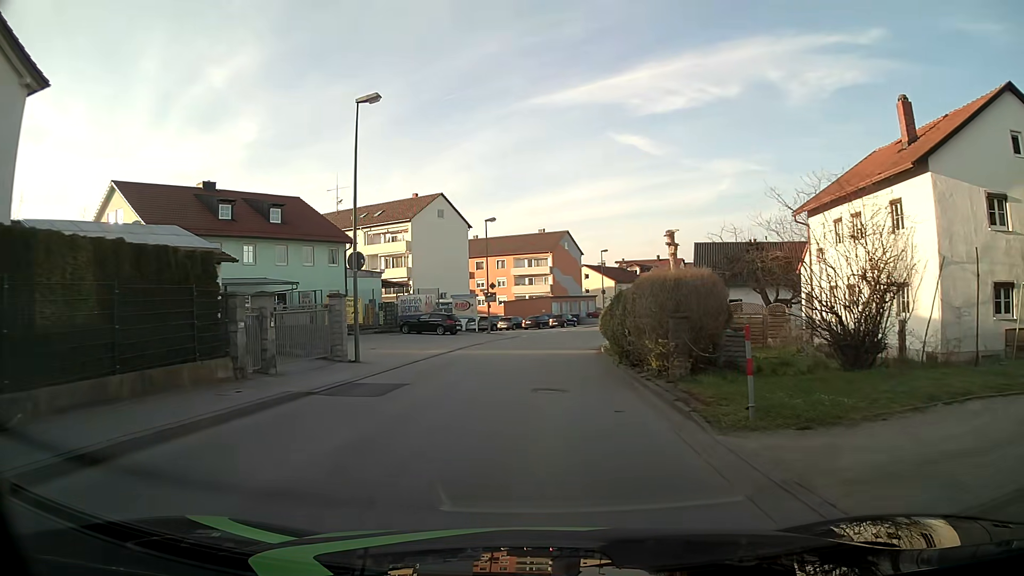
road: unclassified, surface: asphalt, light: Day
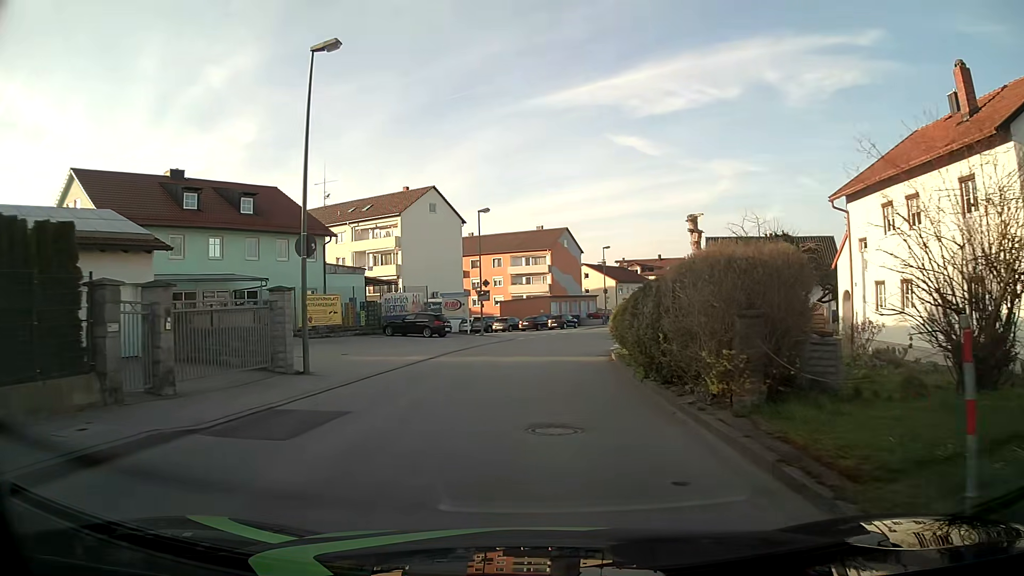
(+0.1, +4.5) m; +1°
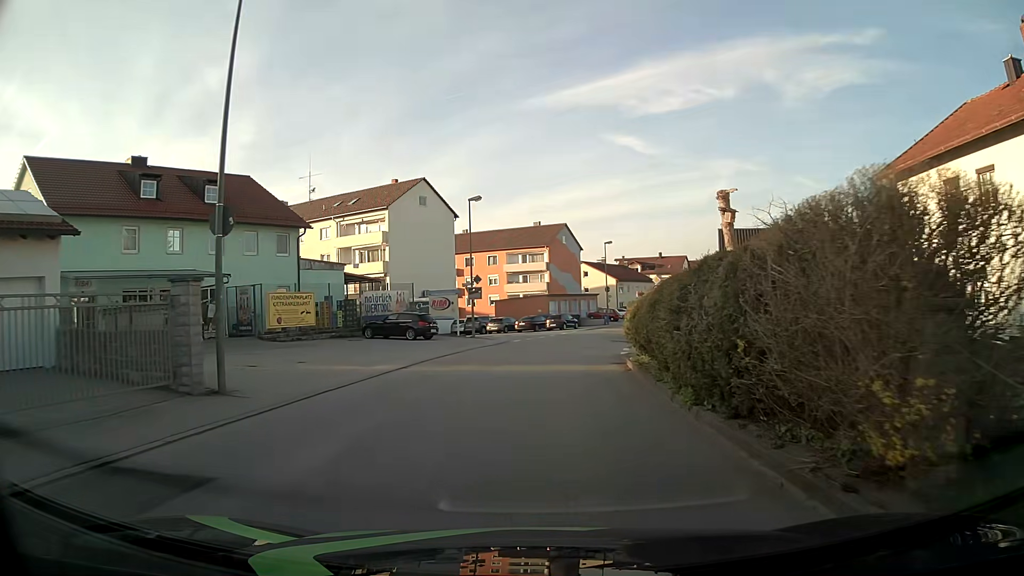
(0.0, +4.4) m; 0°
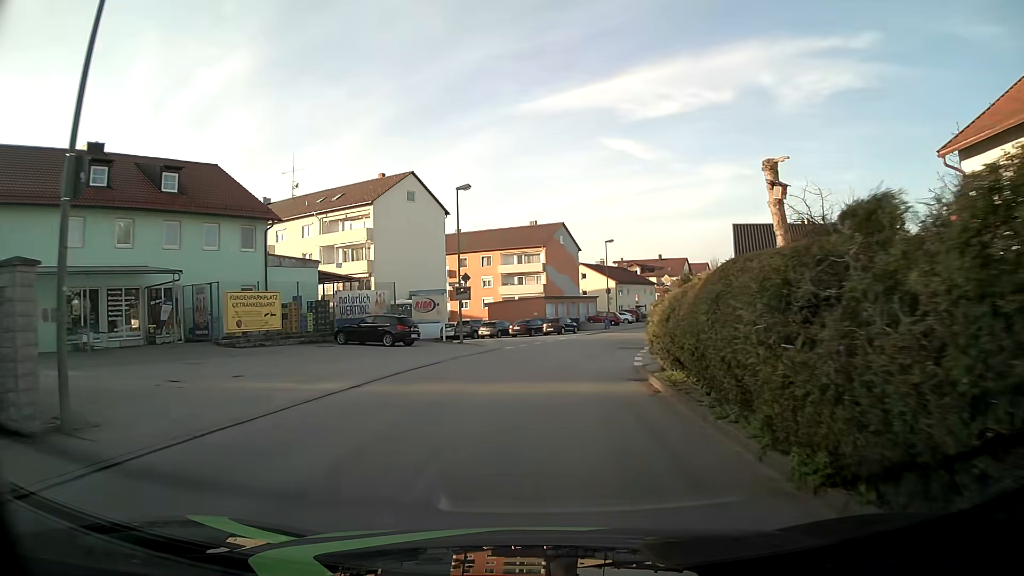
(0.0, +4.4) m; 0°
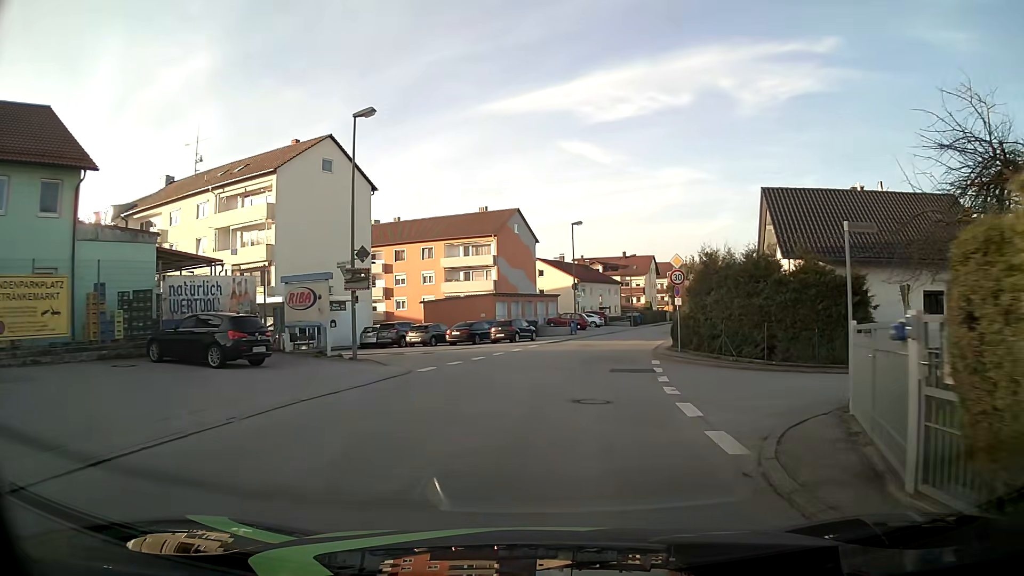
(+0.5, +13.3) m; +4°
